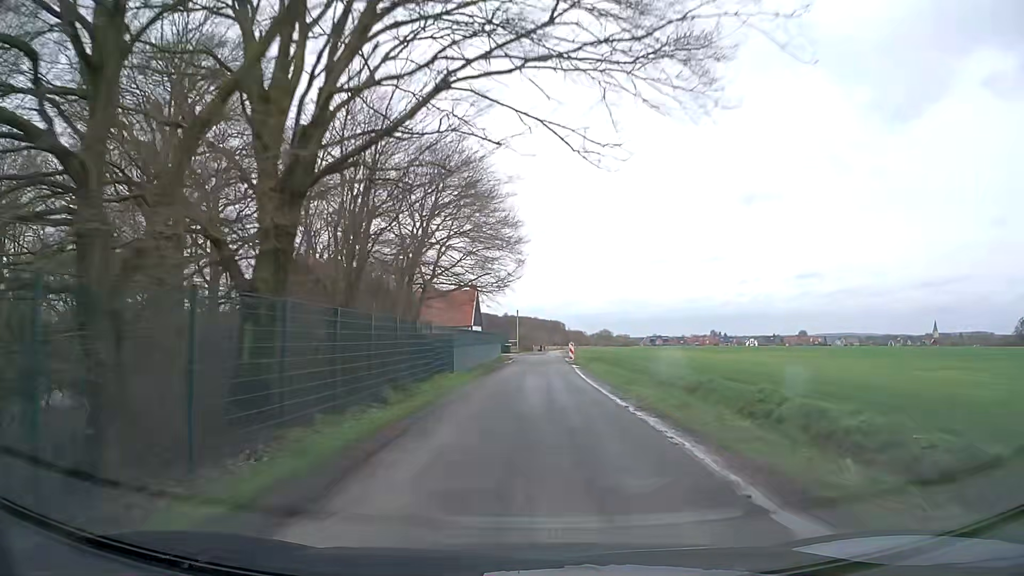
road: unclassified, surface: asphalt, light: Day
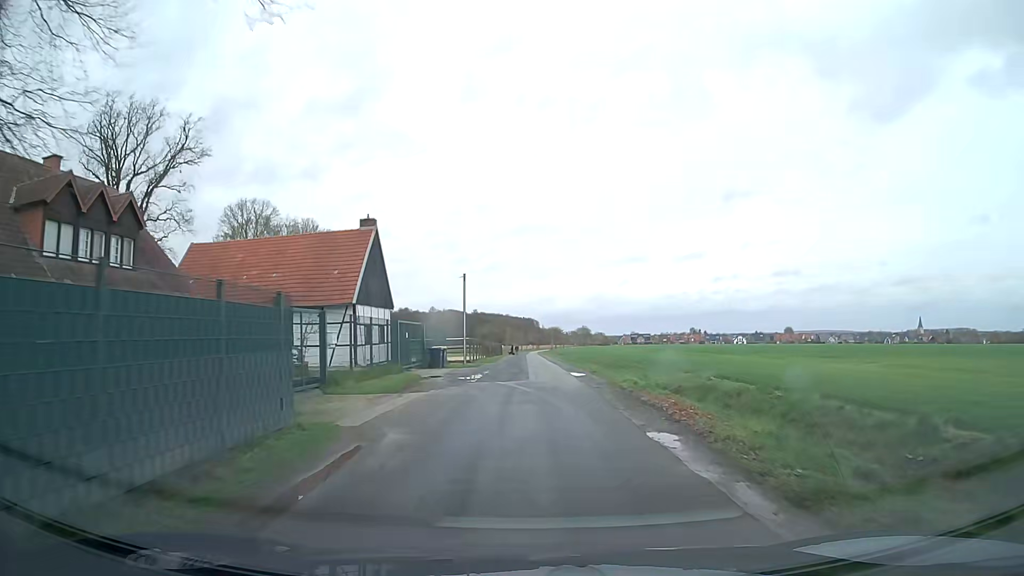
(+0.6, +44.7) m; +2°
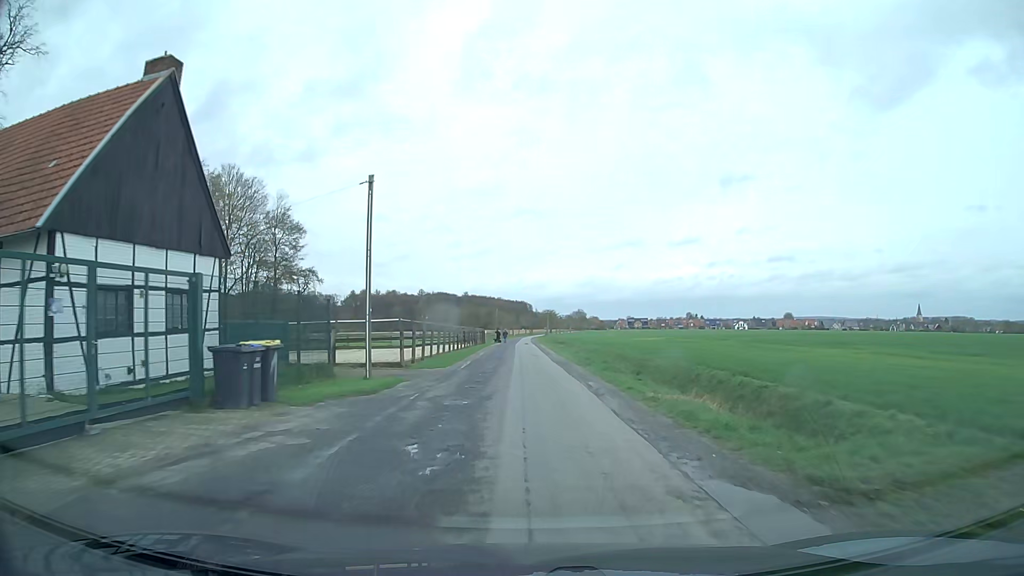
(+0.3, +23.0) m; +1°
(0, +10) (0, +20) (0, +30) (0, +40) (0, +50) (0, +60) (-1, +70) (-1, +80) (-1, +90) (-1, +100) m
